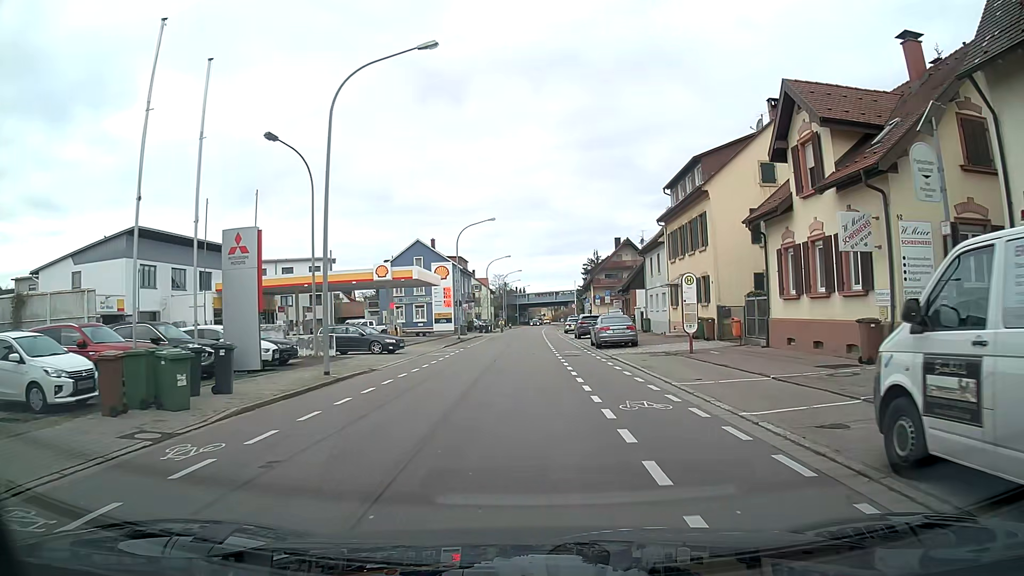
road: tertiary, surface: asphalt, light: Day
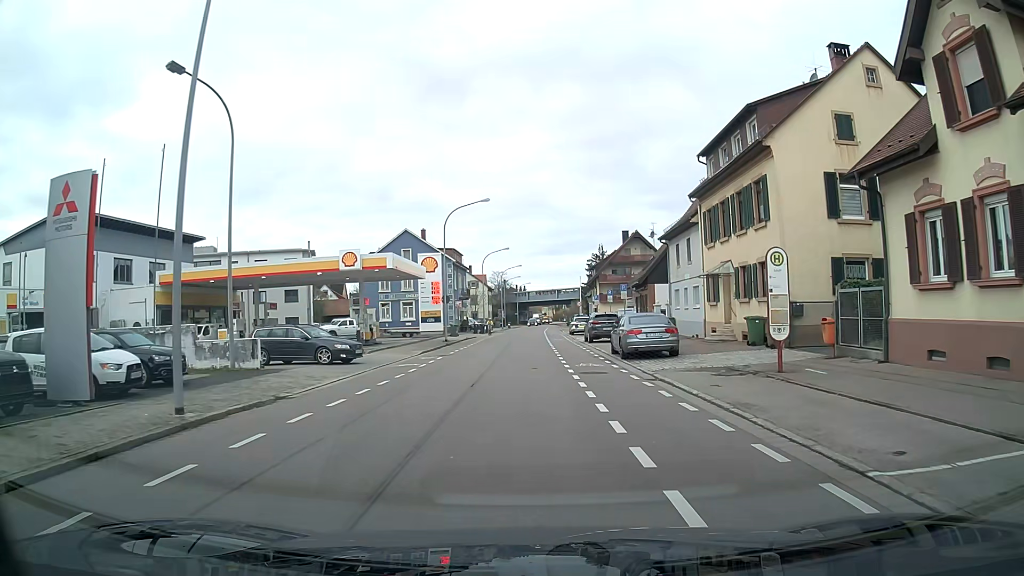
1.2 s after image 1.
(0.0, +8.6) m; 0°
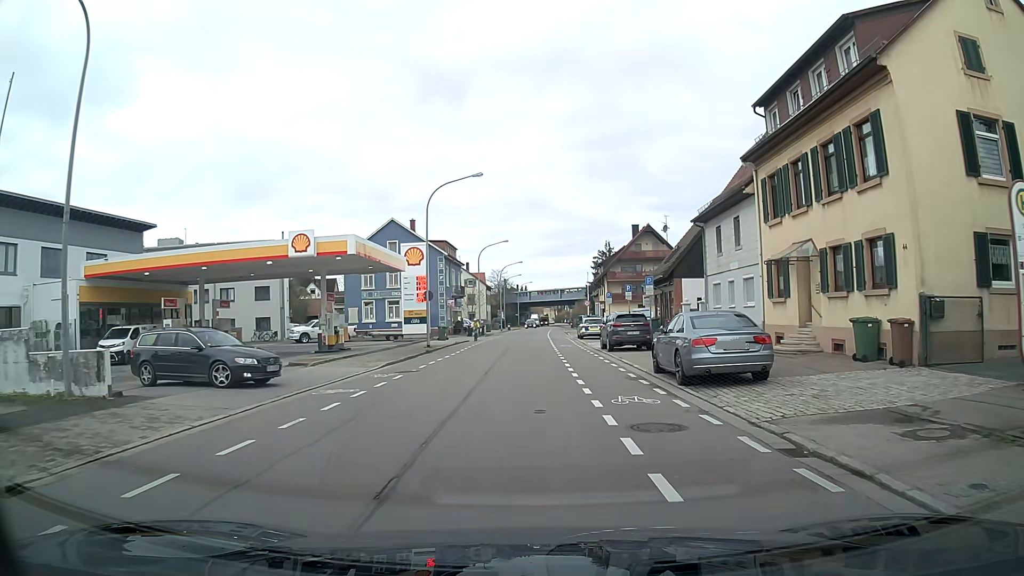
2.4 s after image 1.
(0.0, +8.6) m; 0°
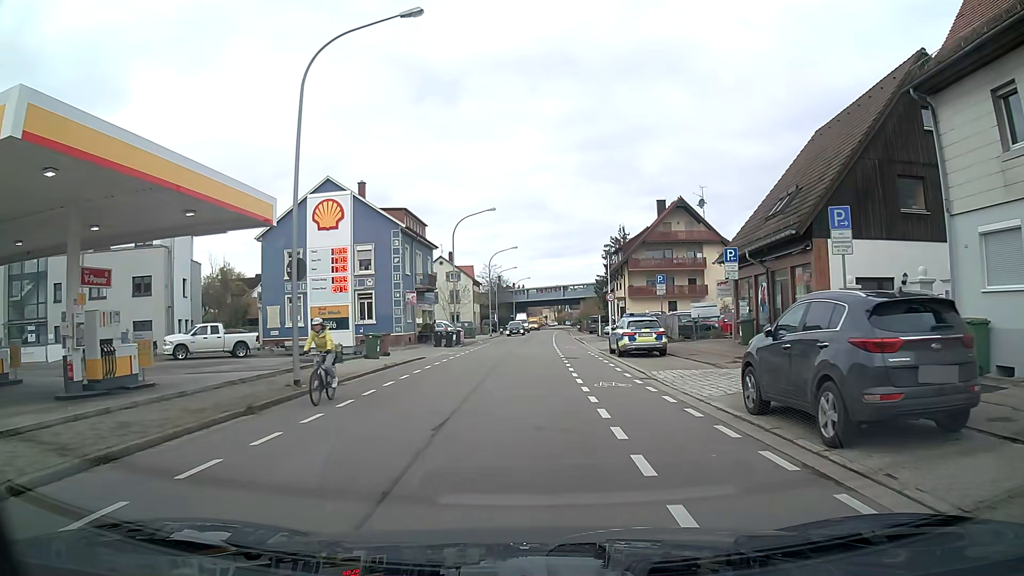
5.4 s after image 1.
(0.0, +21.3) m; 0°
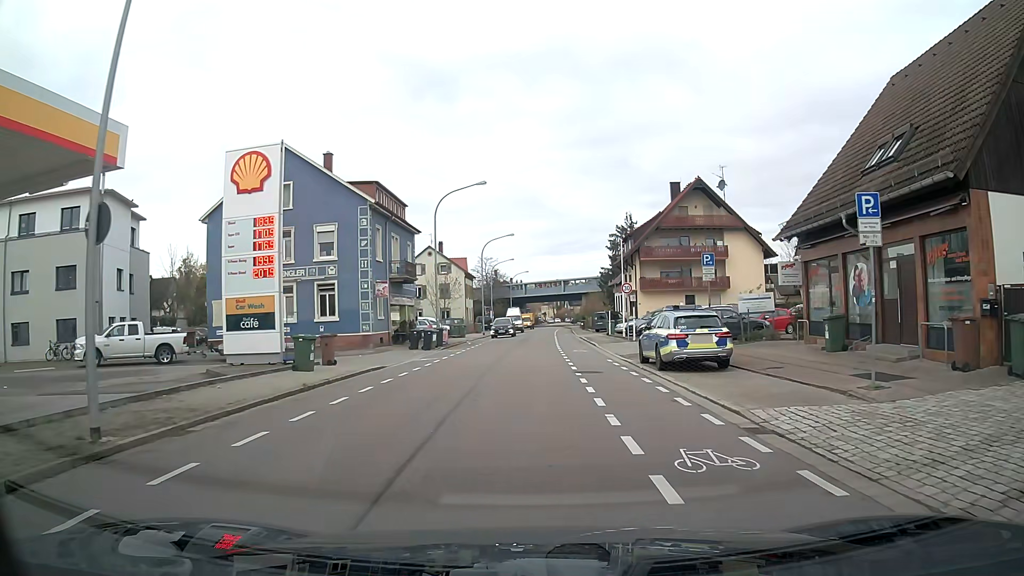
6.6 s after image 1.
(0.0, +8.5) m; 0°
(0, +10) (0, +20) (0, +30) (+1, +40) (+1, +50) (+1, +60) (+1, +70) (+2, +80) (+2, +90) (+3, +100) m
